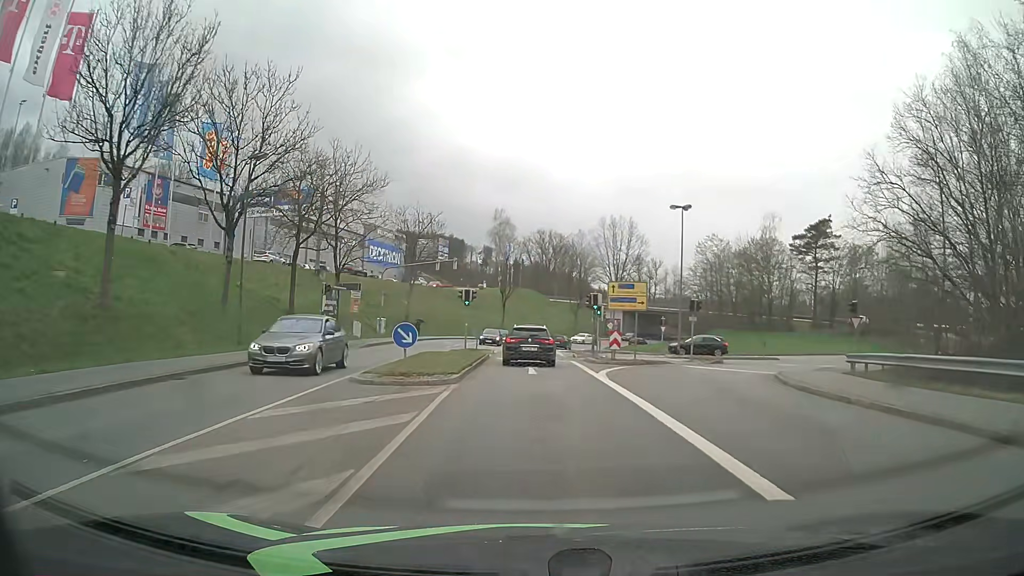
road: primary_link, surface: asphalt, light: Day
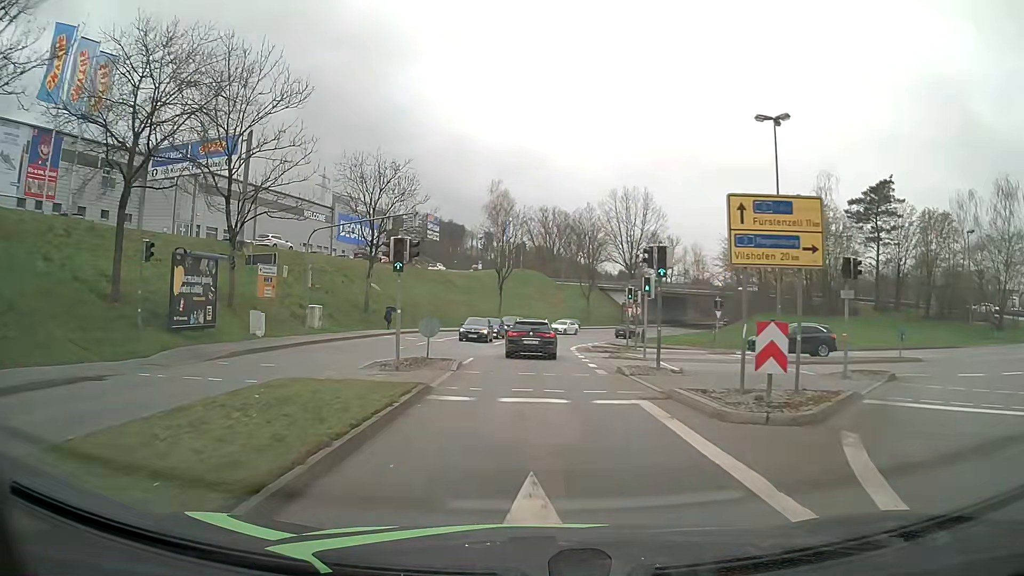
(0.0, +18.5) m; 0°
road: tertiary
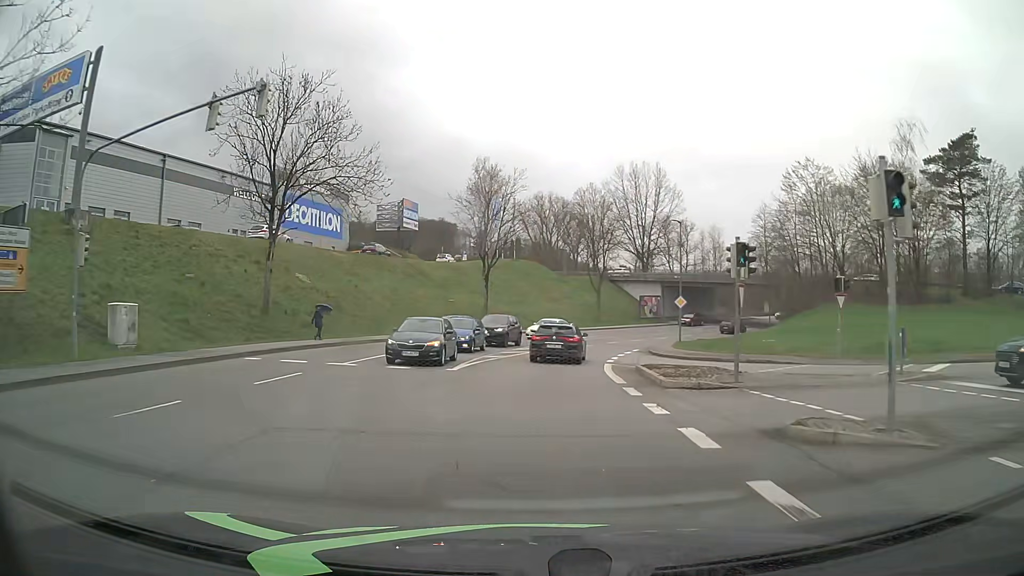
(0.0, +19.7) m; 0°
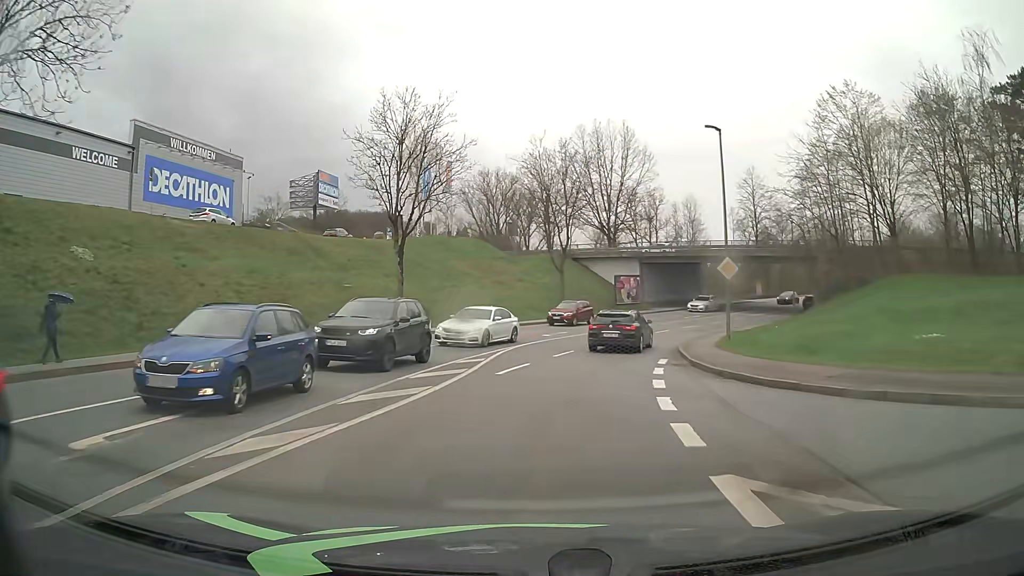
(+0.7, +19.7) m; +4°
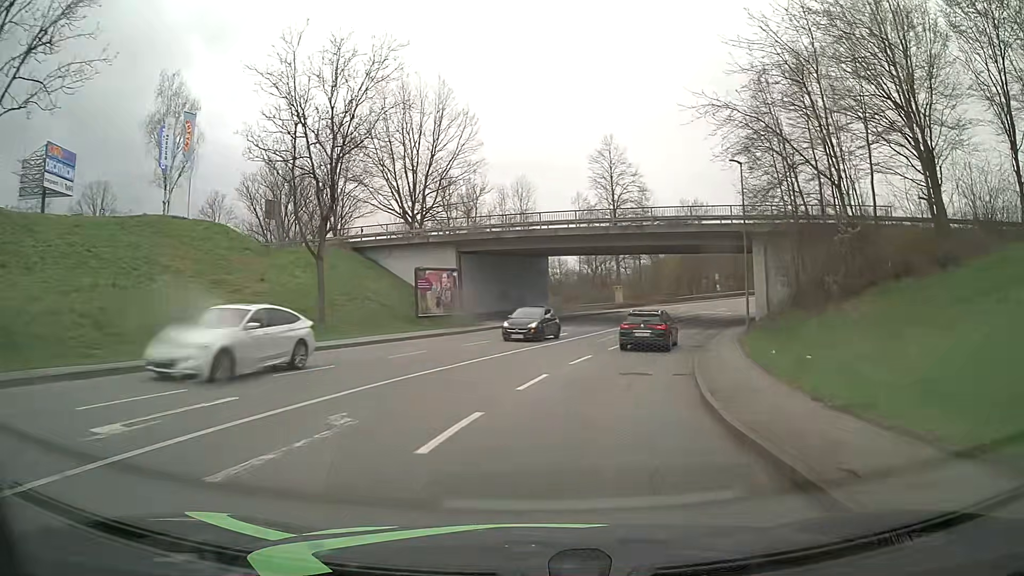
(+3.1, +25.8) m; +15°
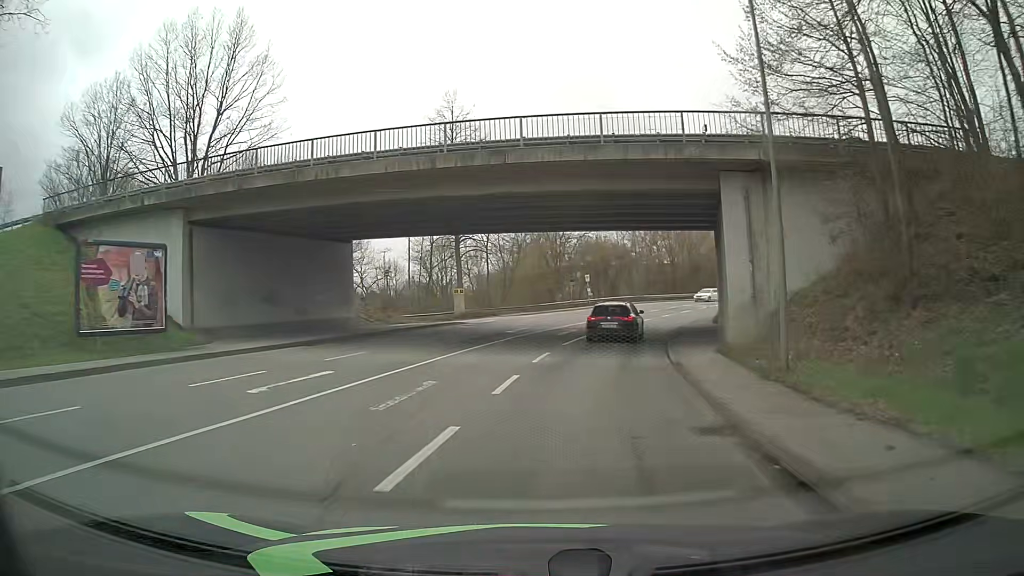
(+2.4, +19.2) m; +14°
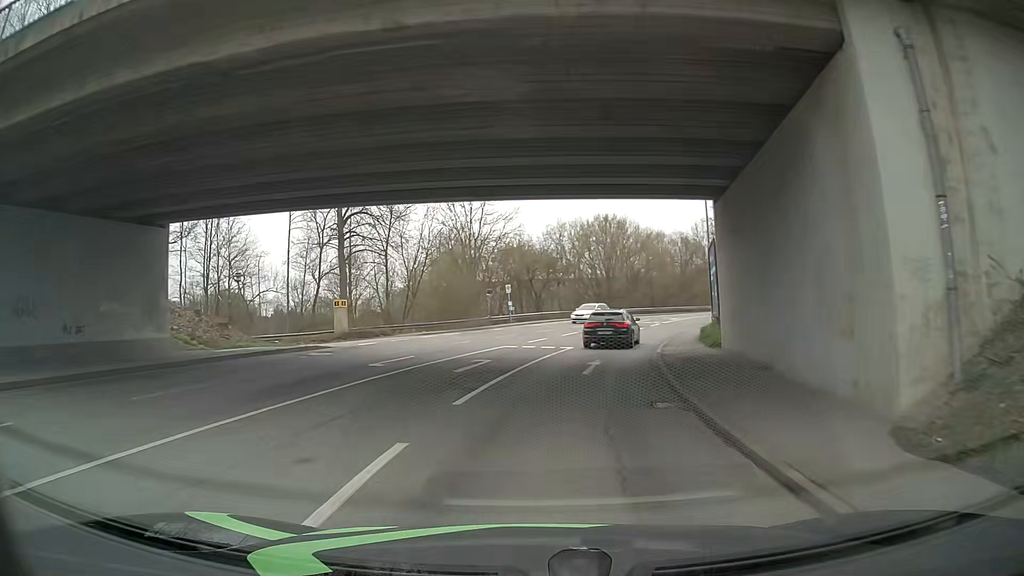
(+0.7, +12.8) m; +7°
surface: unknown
